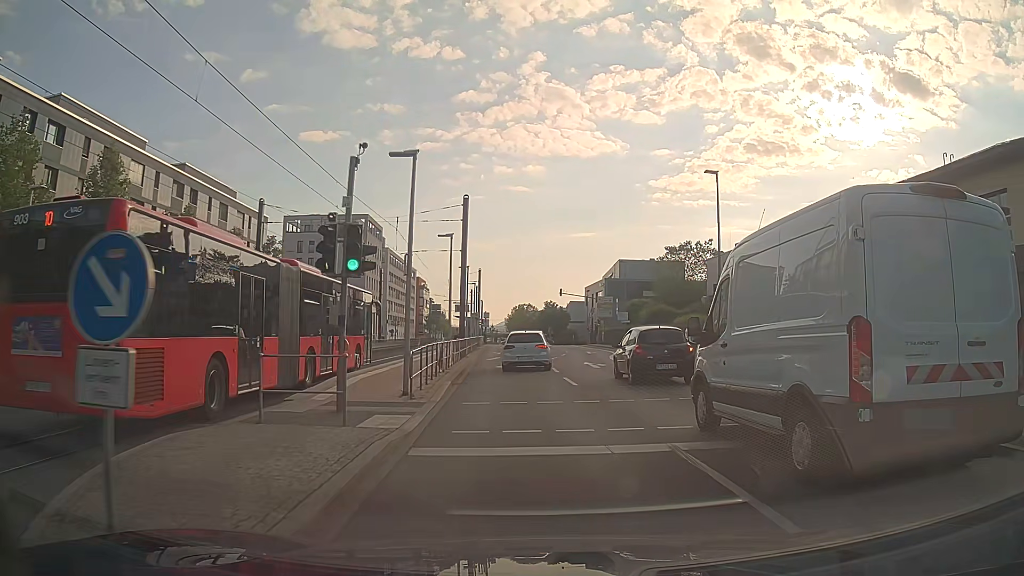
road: secondary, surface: asphalt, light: Day
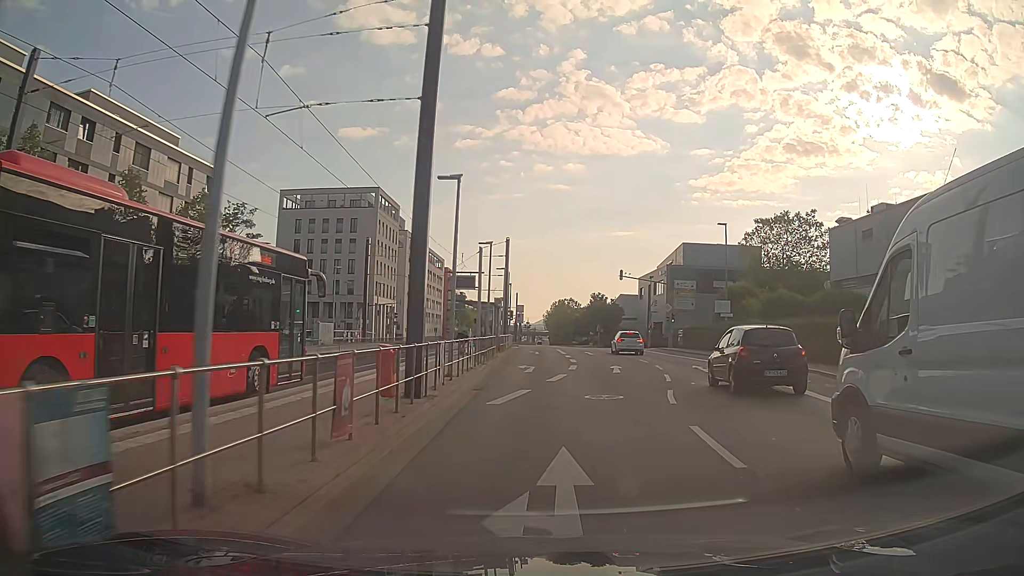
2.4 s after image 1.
(-0.7, +23.3) m; -3°
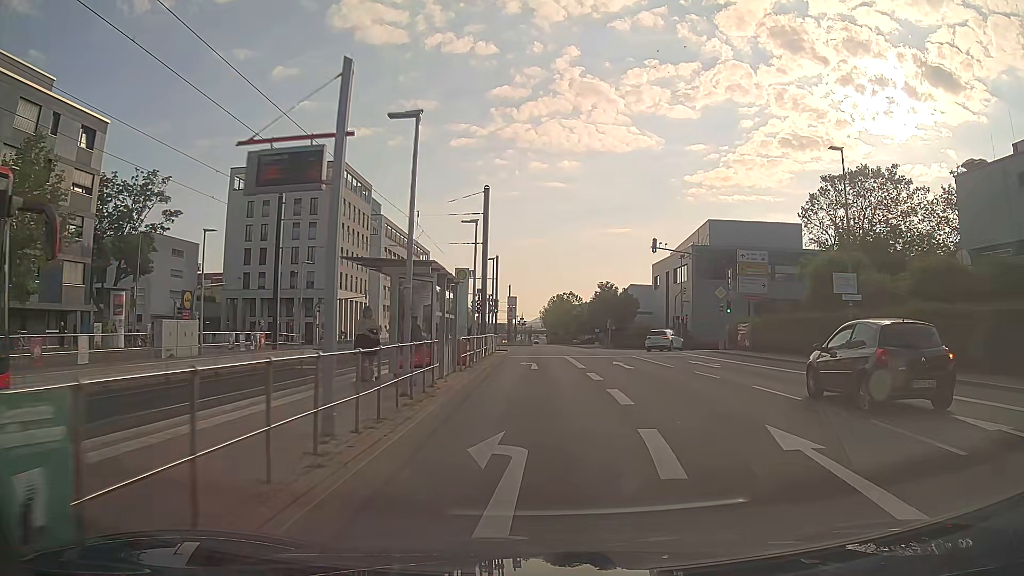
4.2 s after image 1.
(+0.2, +18.5) m; 0°
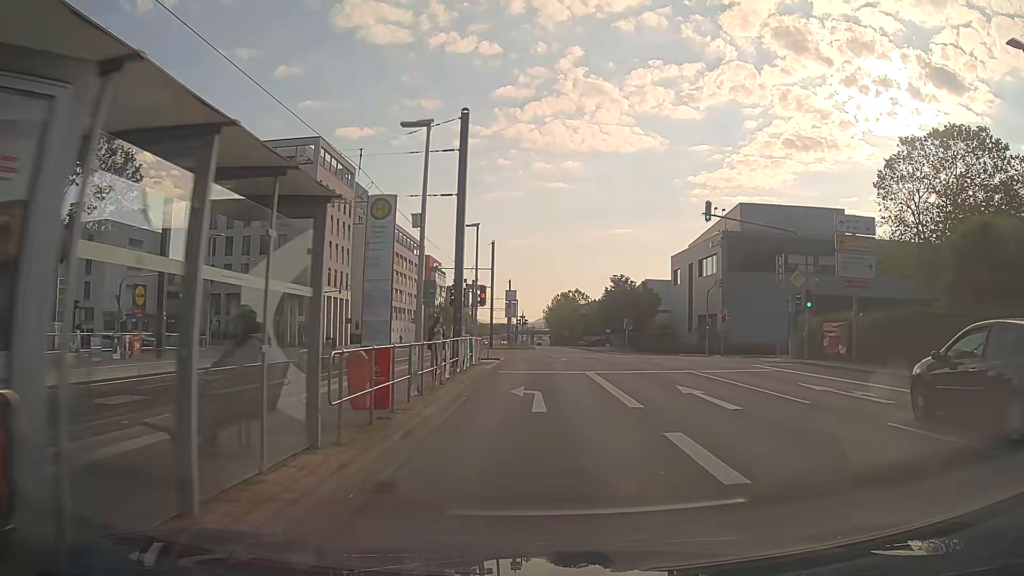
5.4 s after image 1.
(0.0, +12.2) m; 0°
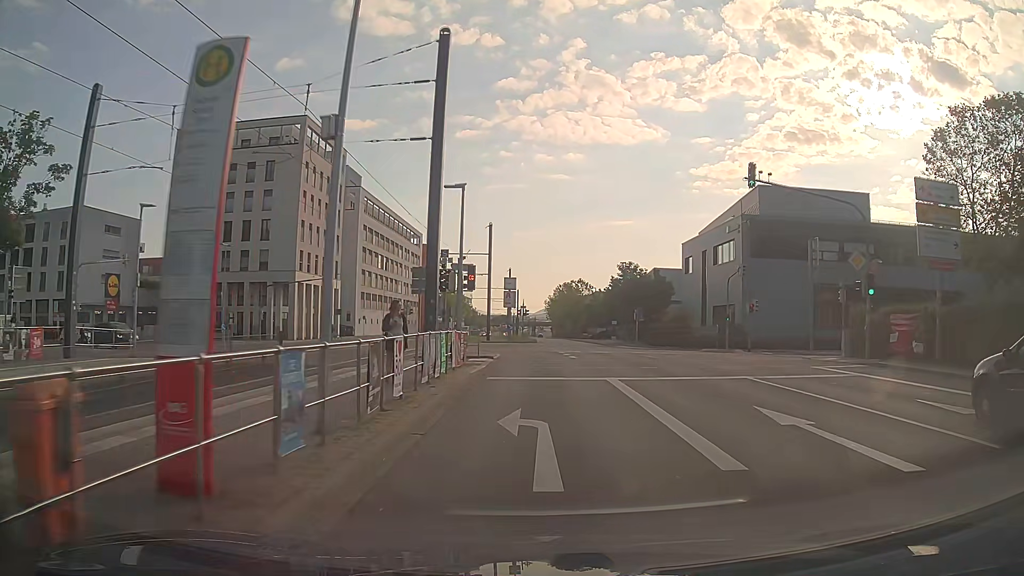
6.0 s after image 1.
(0.0, +5.7) m; -1°
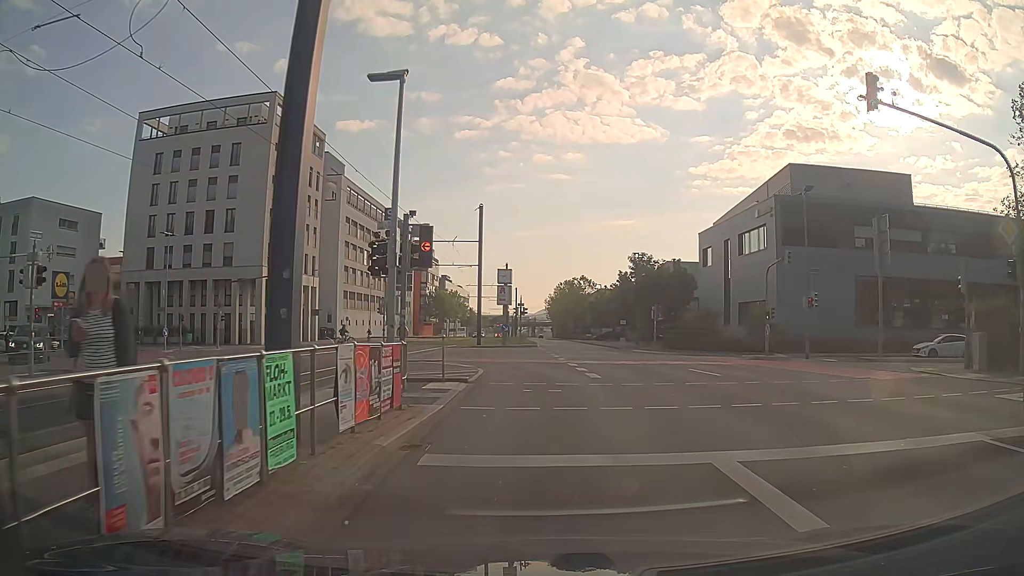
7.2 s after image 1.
(0.0, +8.8) m; 0°
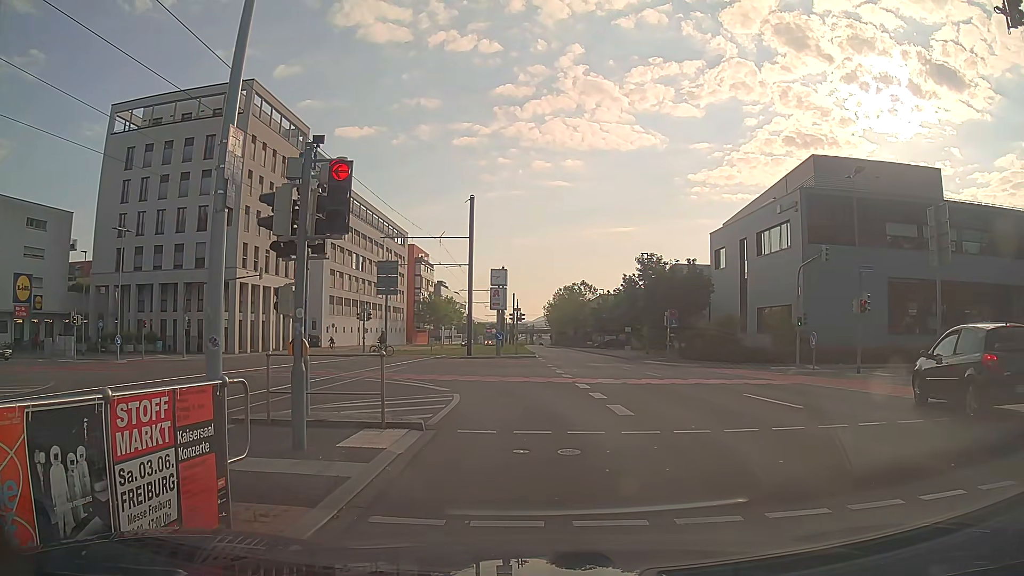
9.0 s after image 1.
(0.0, +5.1) m; 0°
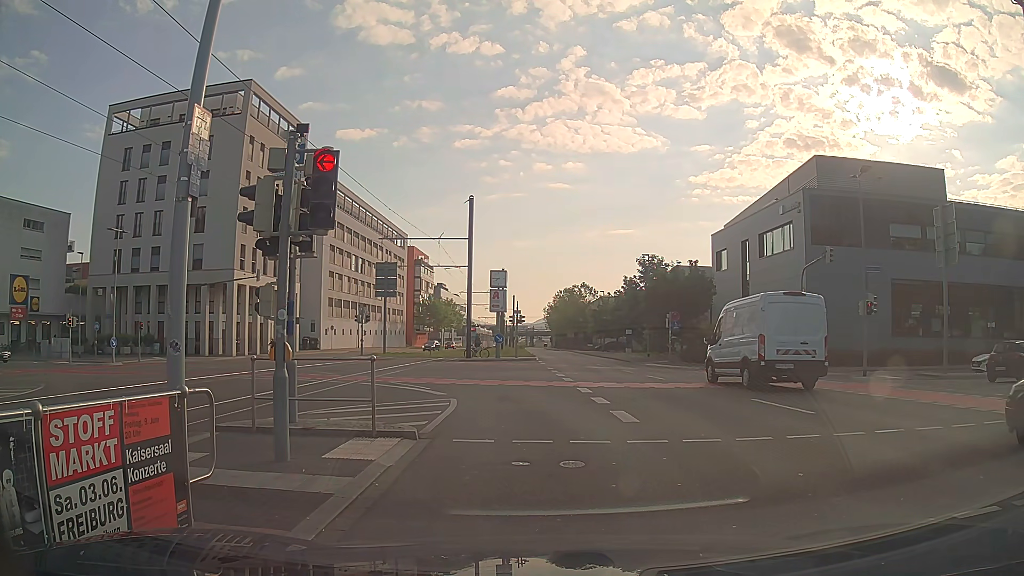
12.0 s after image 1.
(0.0, +0.6) m; 0°
